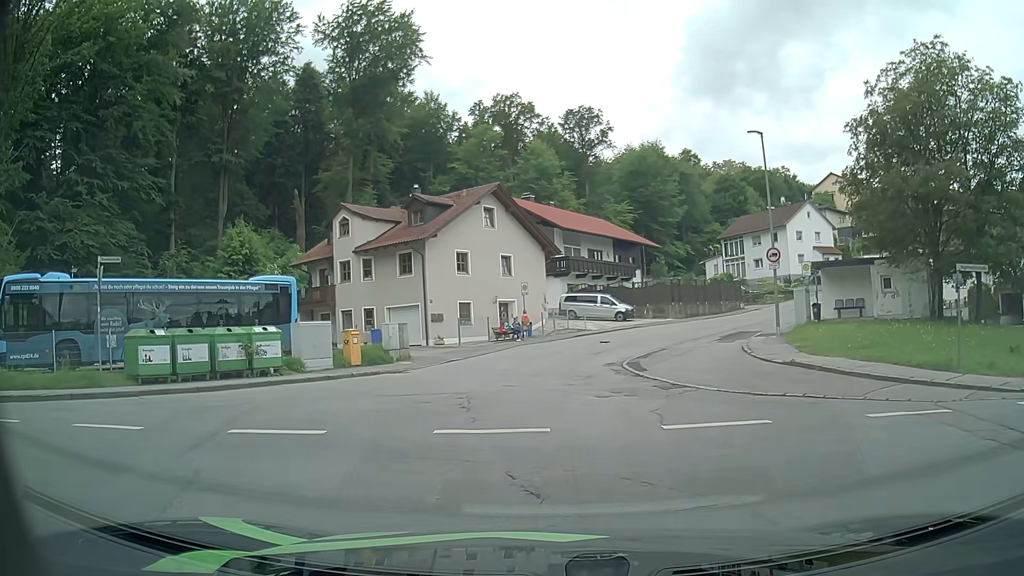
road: residential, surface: asphalt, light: Day
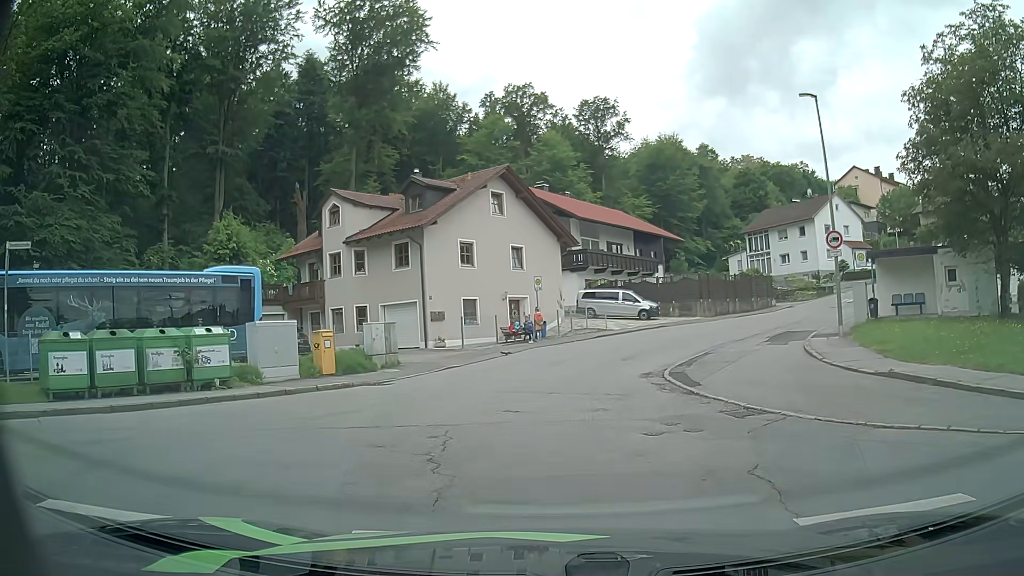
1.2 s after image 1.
(-0.2, +4.8) m; -4°
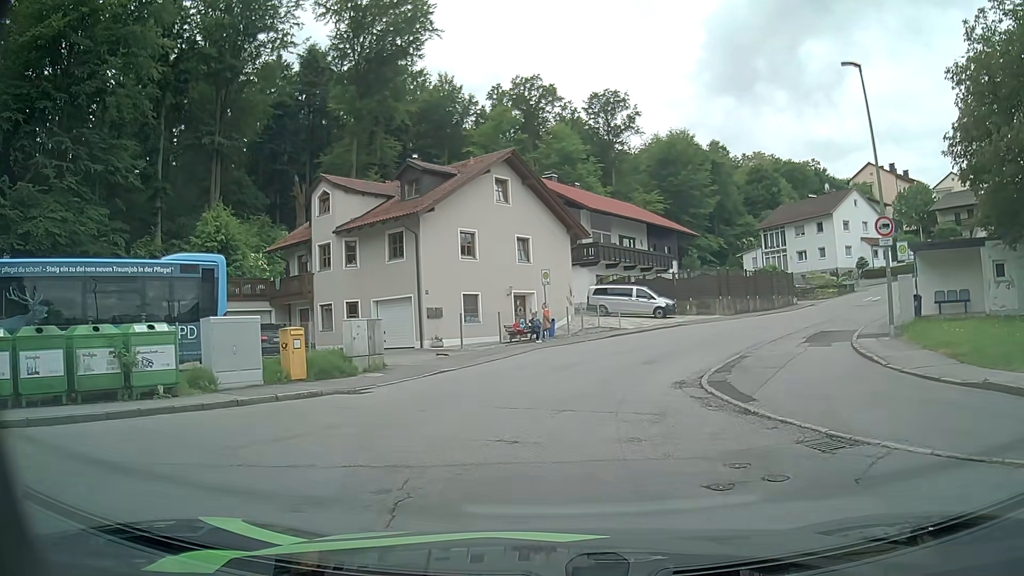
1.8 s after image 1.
(0.0, +3.1) m; 0°
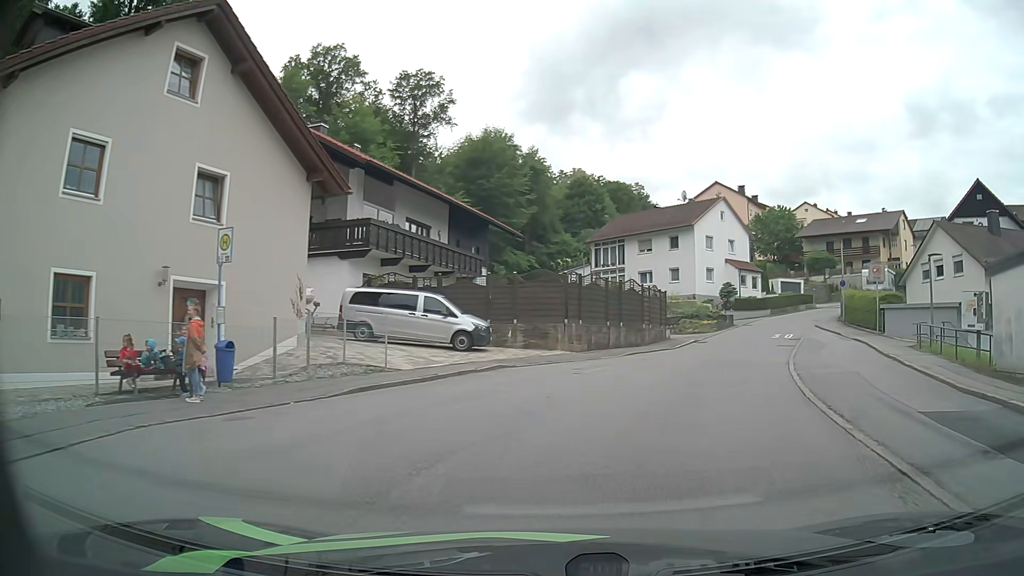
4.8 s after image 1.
(+2.1, +17.3) m; +18°
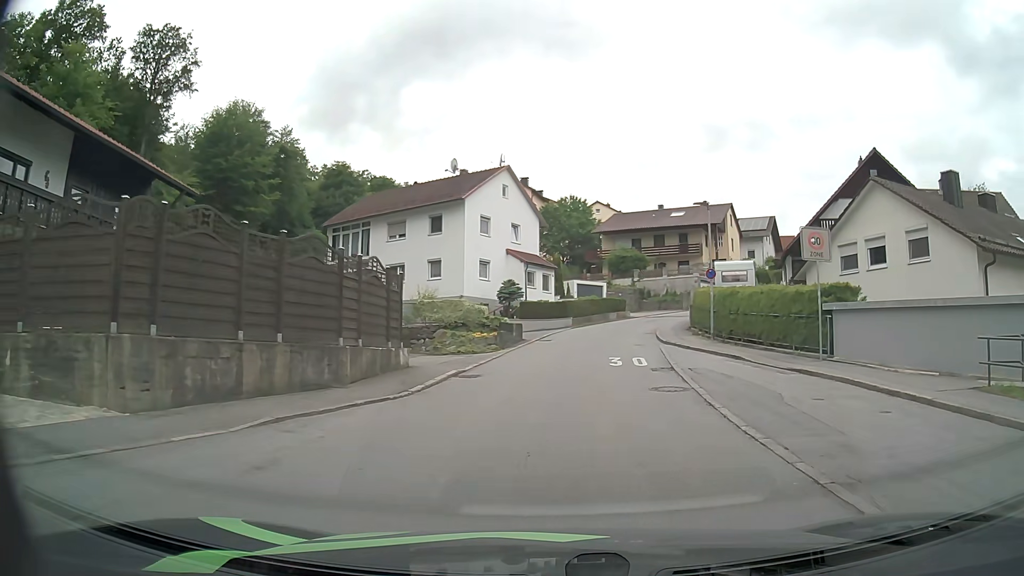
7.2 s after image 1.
(+3.2, +16.3) m; +19°
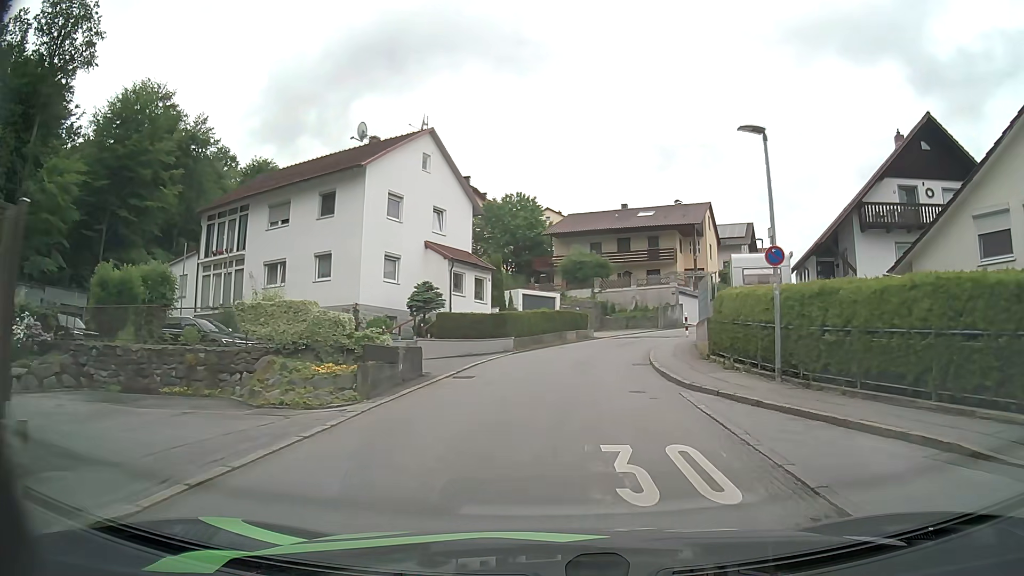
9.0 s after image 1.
(+0.6, +12.3) m; +5°
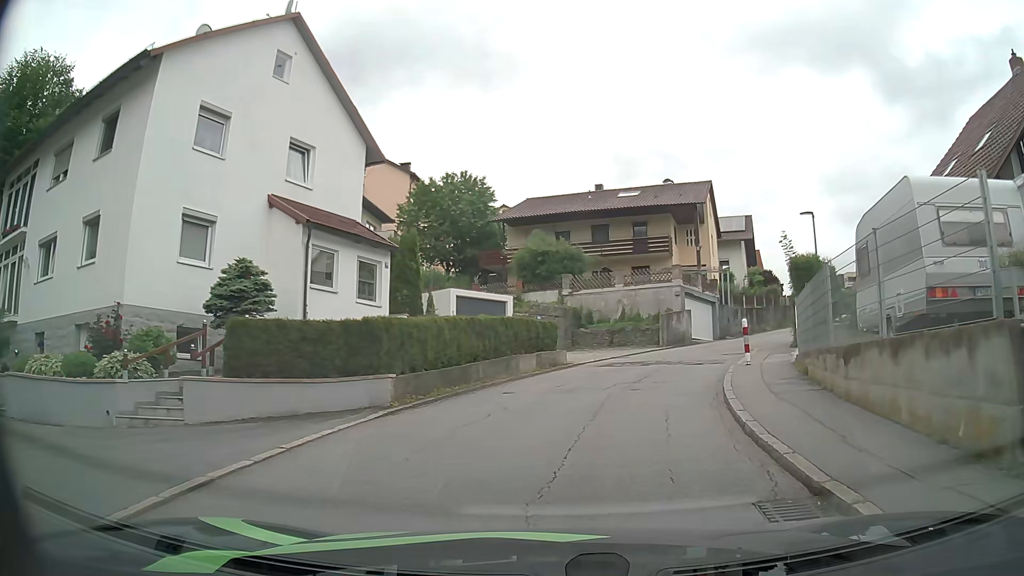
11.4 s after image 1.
(+0.5, +14.3) m; +3°
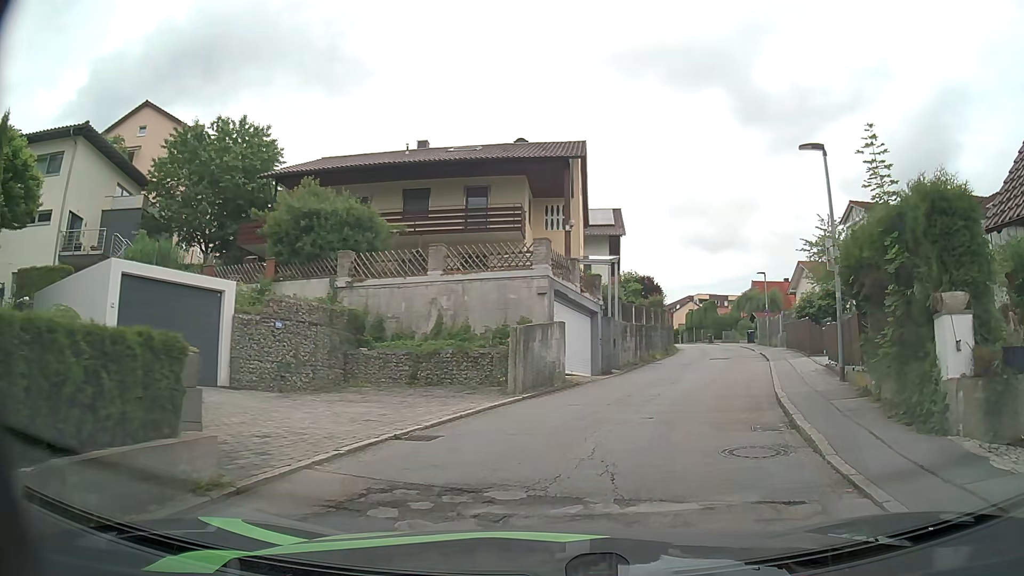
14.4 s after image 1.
(+1.5, +14.8) m; +14°
(+2, +10) (+5, +19) (+8, +29) (+11, +38) (+13, +48) (+15, +58) (+15, +68) (+14, +78) (+14, +88) (+14, +98) m
